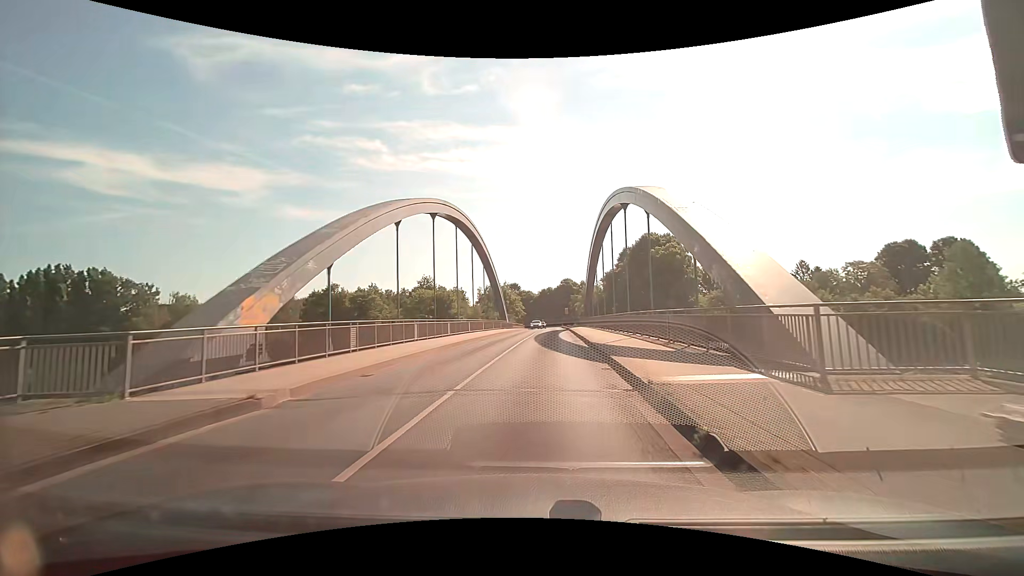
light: Day
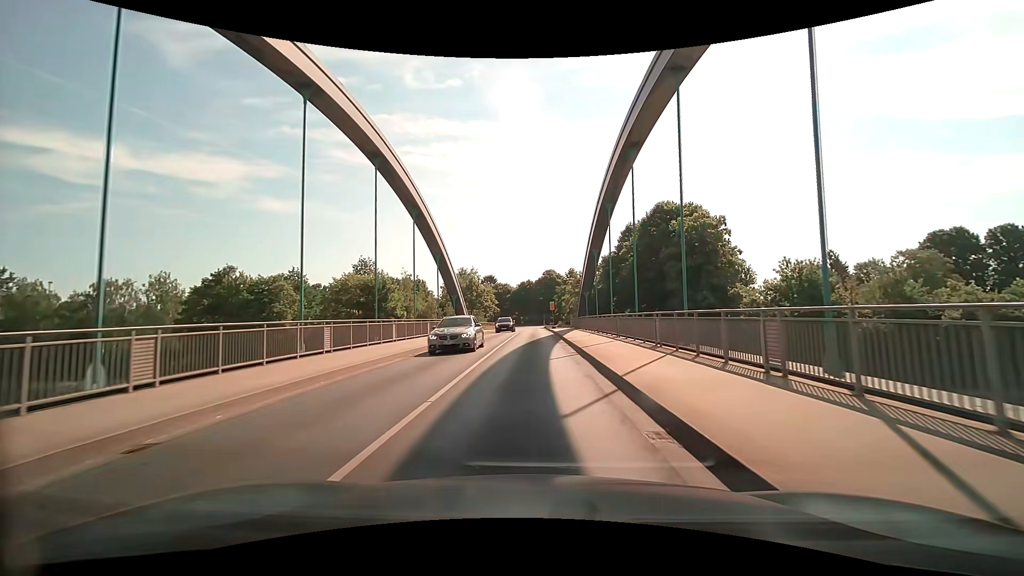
(+1.2, +27.3) m; +3°
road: secondary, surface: asphalt
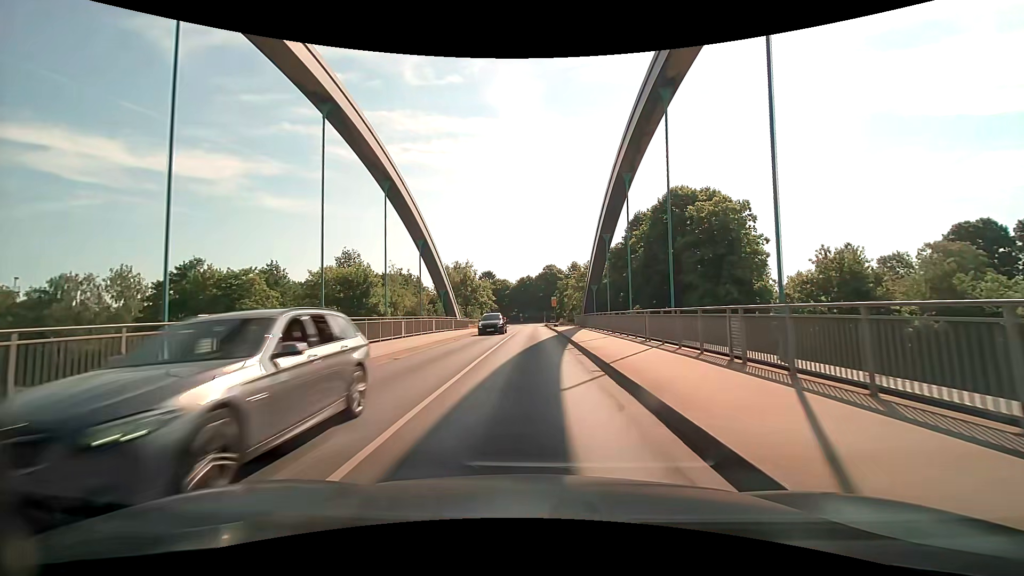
(0.0, +7.1) m; 0°
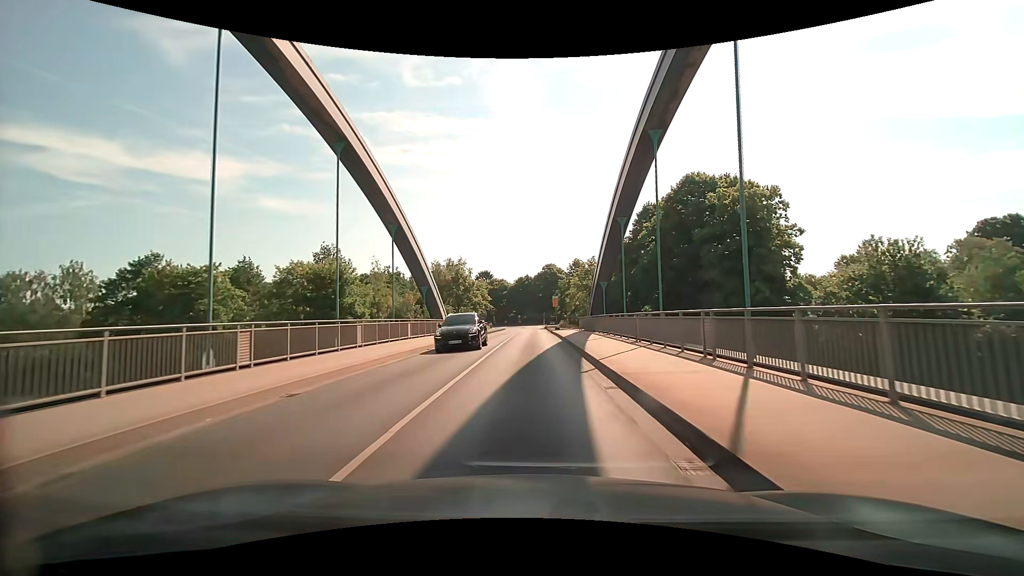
(0.0, +7.2) m; 0°
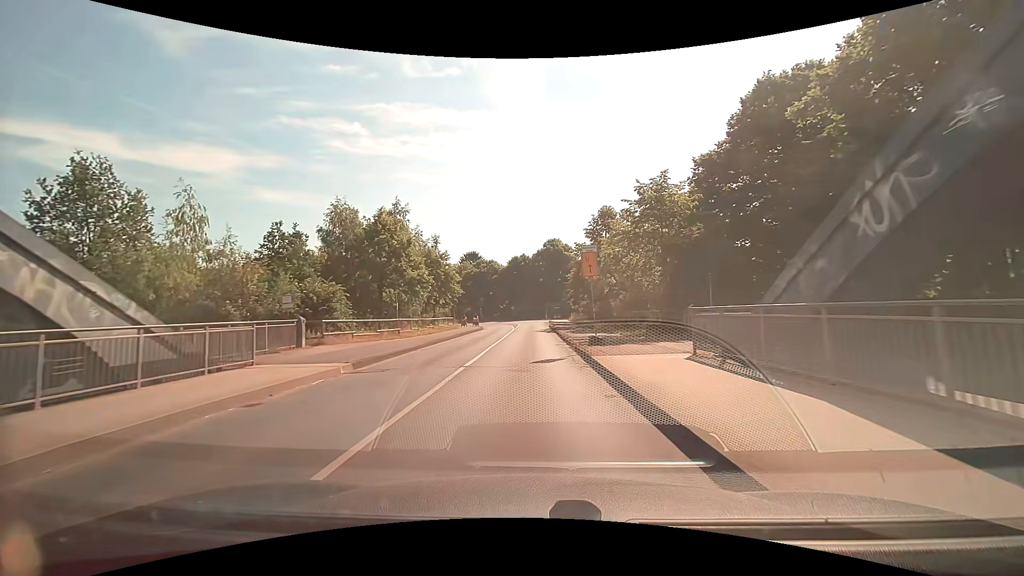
(+0.3, +36.4) m; 0°
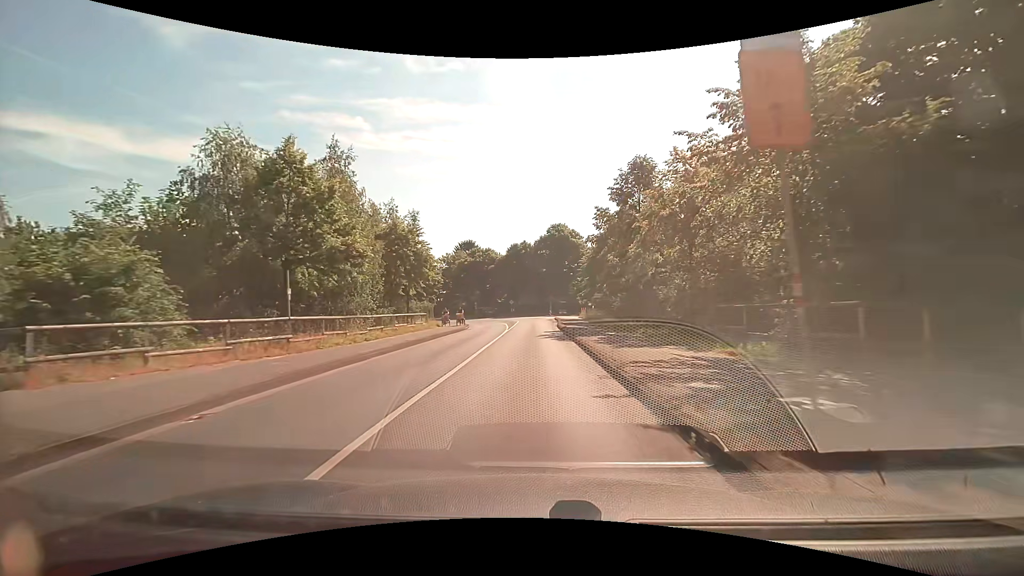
(-0.1, +14.3) m; -1°
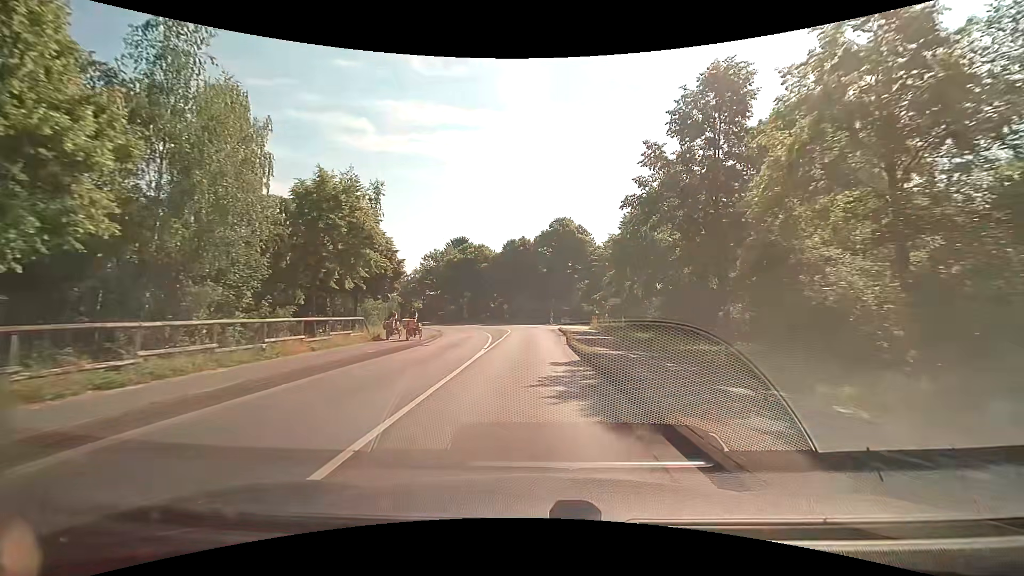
(+0.1, +14.2) m; +1°
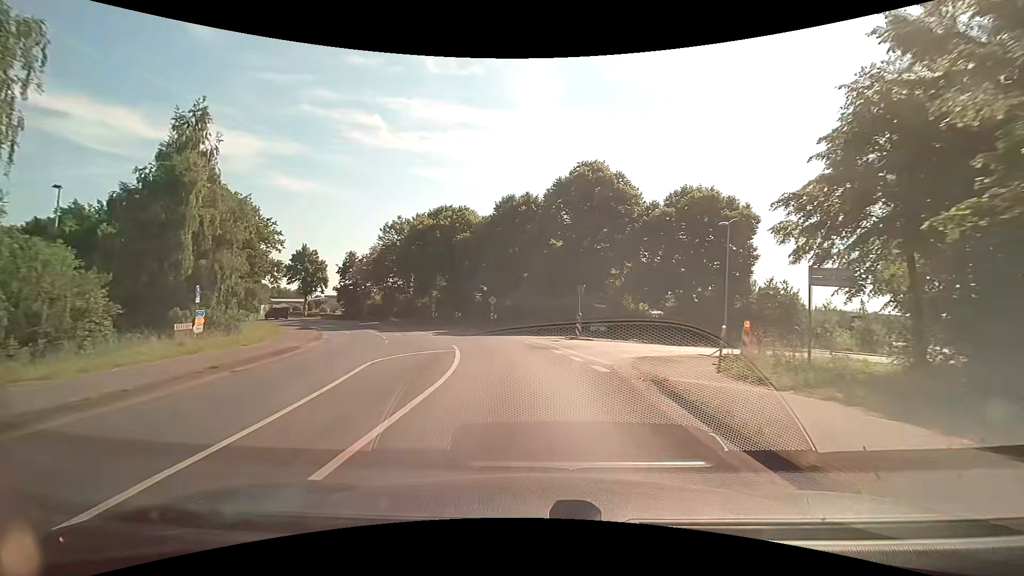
(-0.1, +33.5) m; 0°
(0, +10) (-1, +20) (-3, +30) (-7, +39) (-11, +48) (-16, +57) (-23, +64) (-30, +72) (-37, +78) (-46, +83) m
